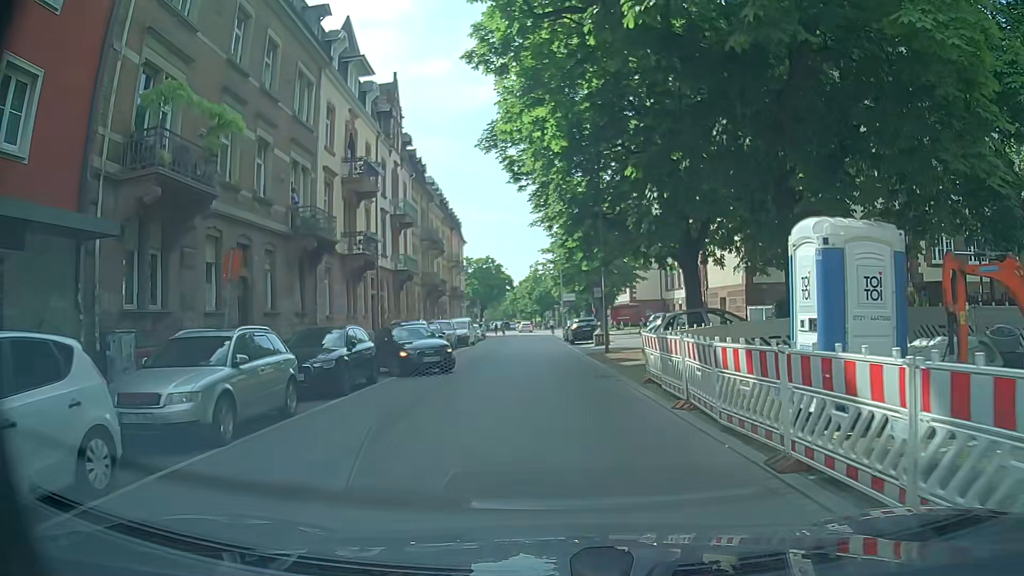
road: residential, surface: asphalt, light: Day
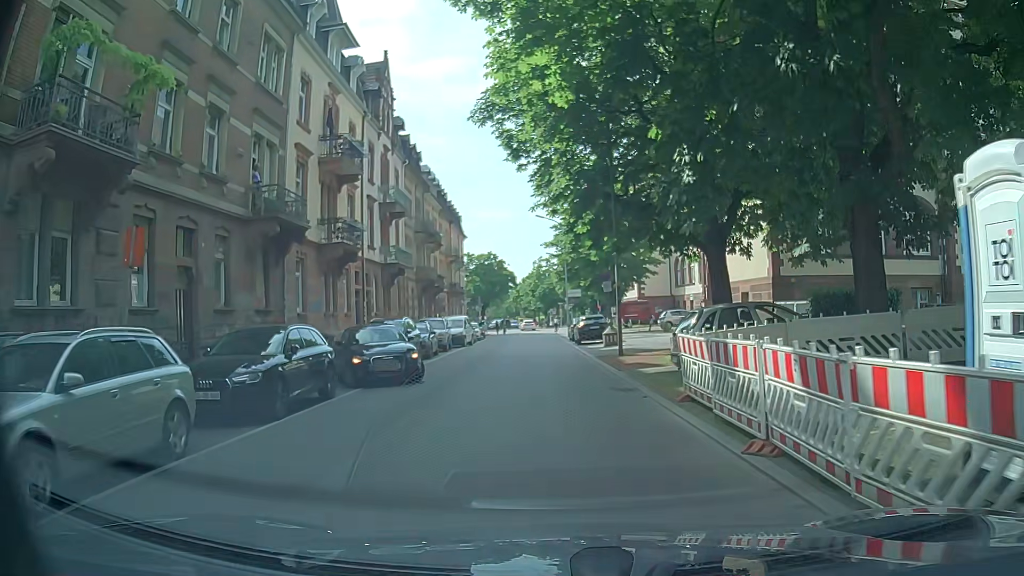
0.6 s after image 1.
(+0.1, +3.7) m; -1°
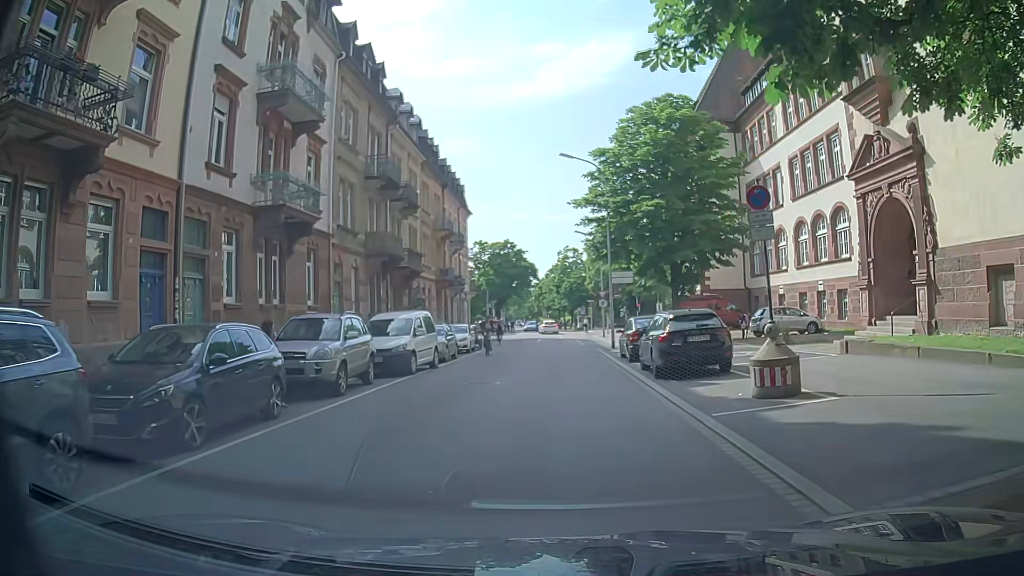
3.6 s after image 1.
(0.0, +19.9) m; +1°
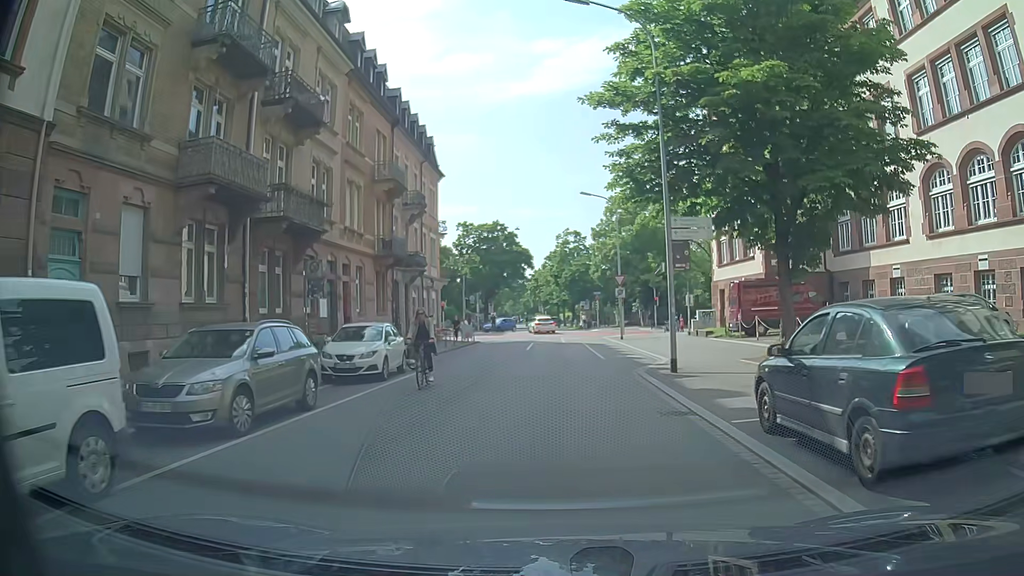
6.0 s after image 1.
(-0.3, +16.6) m; -2°
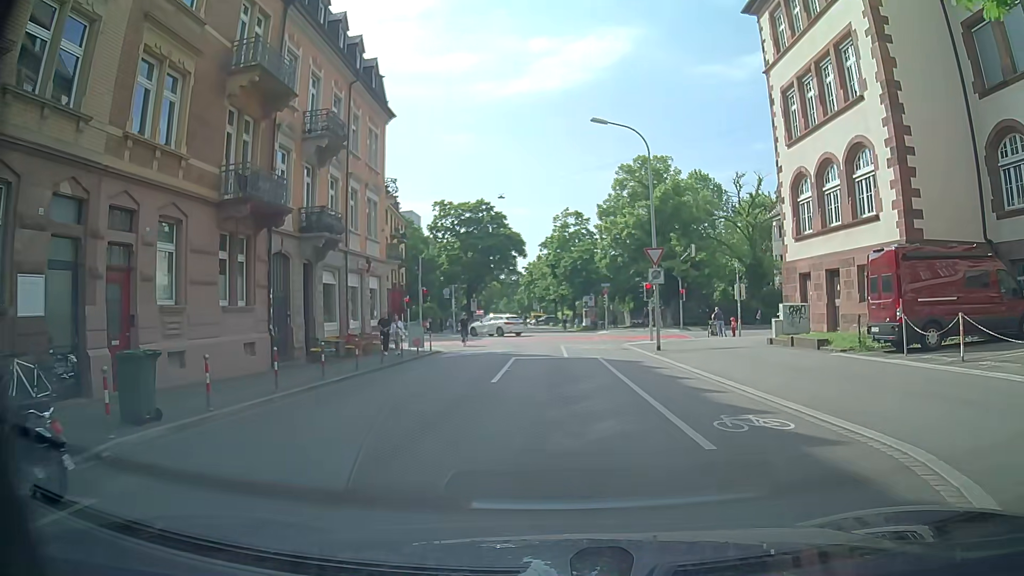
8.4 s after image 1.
(+0.4, +15.5) m; +1°
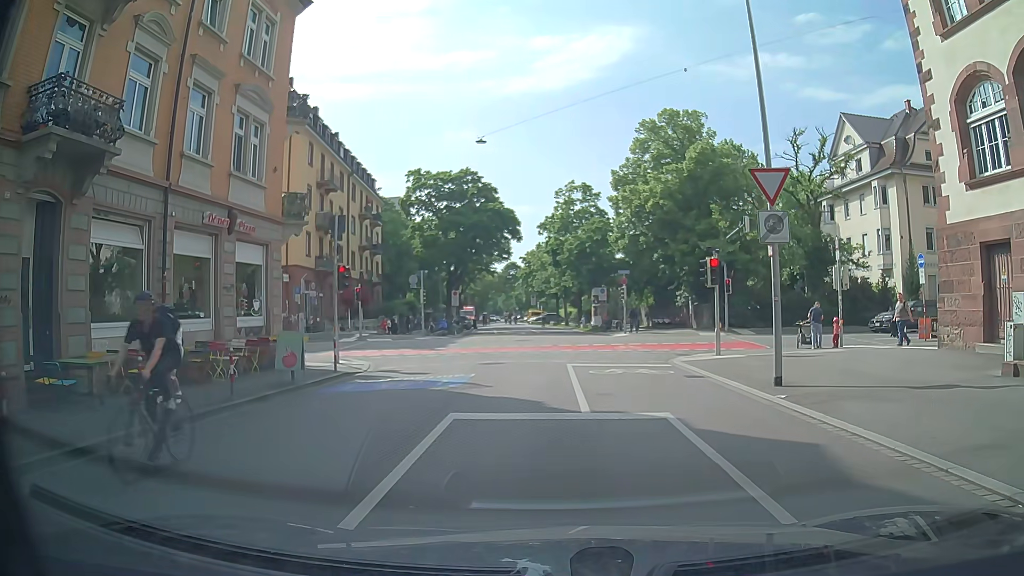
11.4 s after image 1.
(+0.1, +13.8) m; -1°
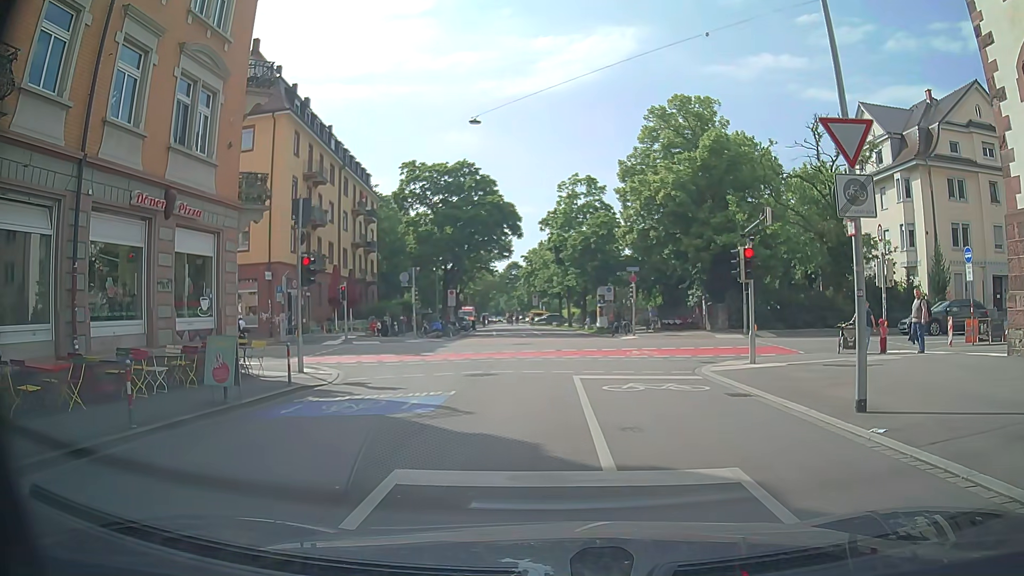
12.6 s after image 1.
(+0.1, +3.3) m; -1°
